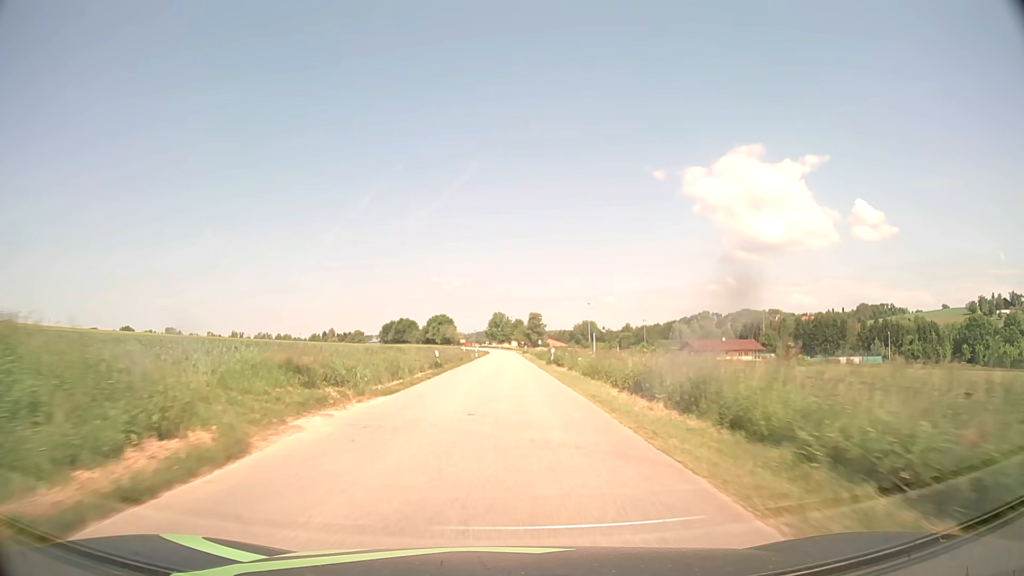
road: tertiary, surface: asphalt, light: Day
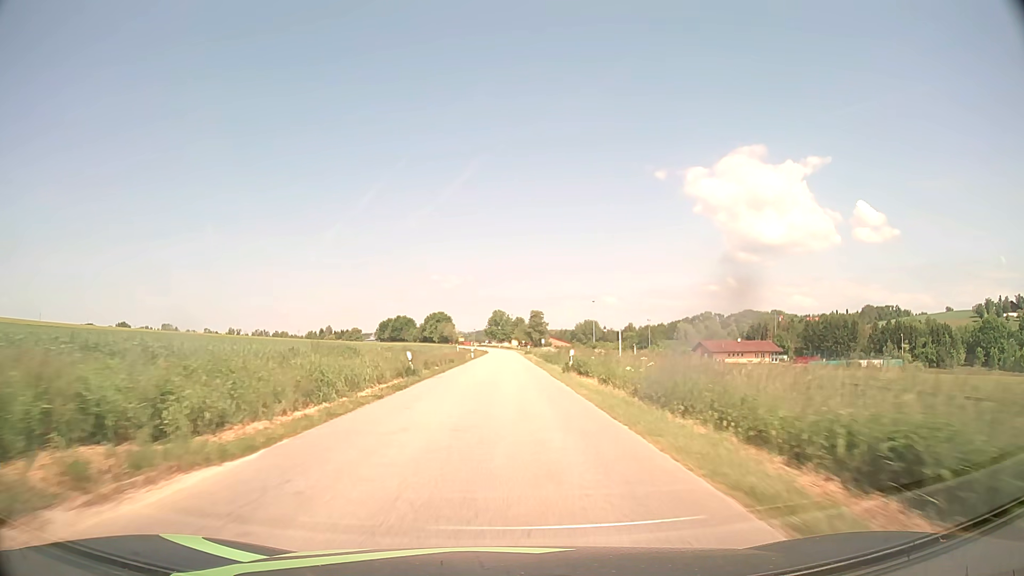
(0.0, +10.8) m; 0°
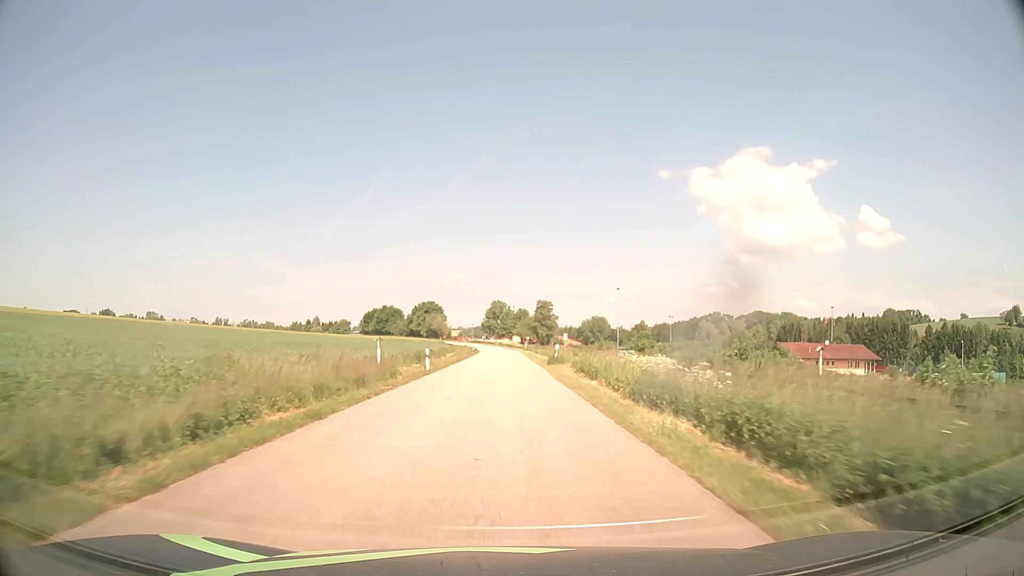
(+0.1, +43.3) m; 0°
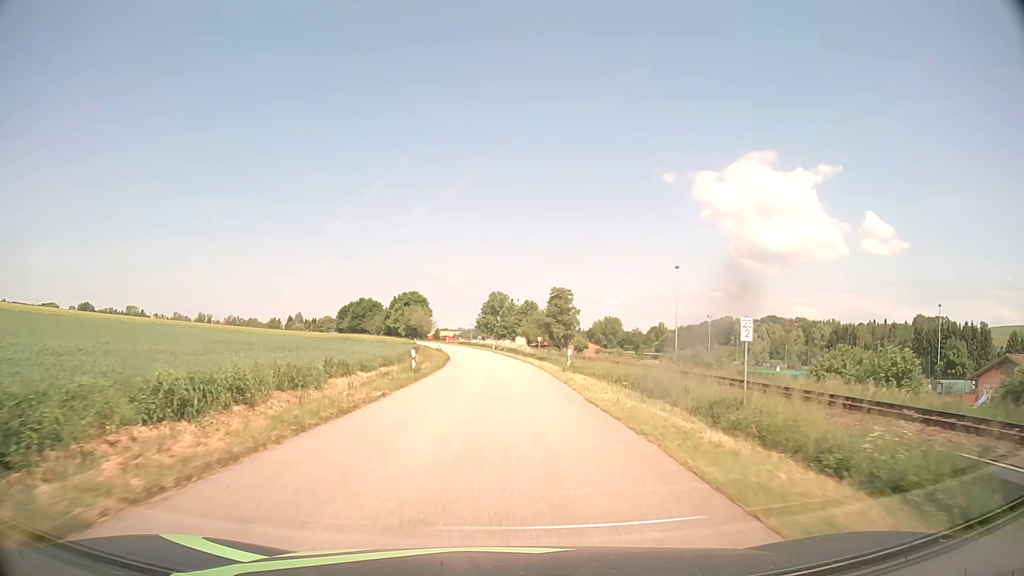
(0.0, +54.0) m; 0°
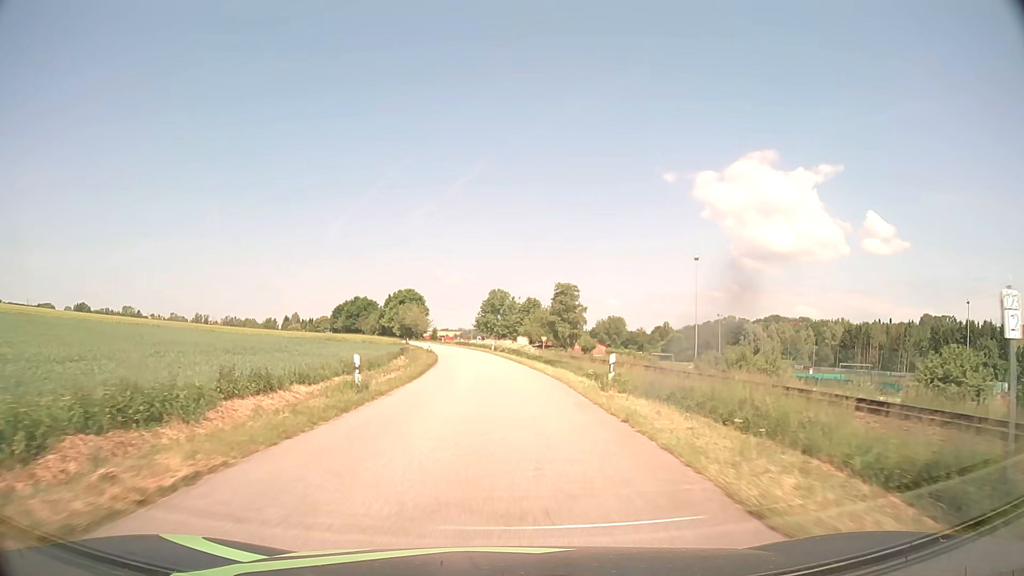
(0.0, +10.8) m; 0°
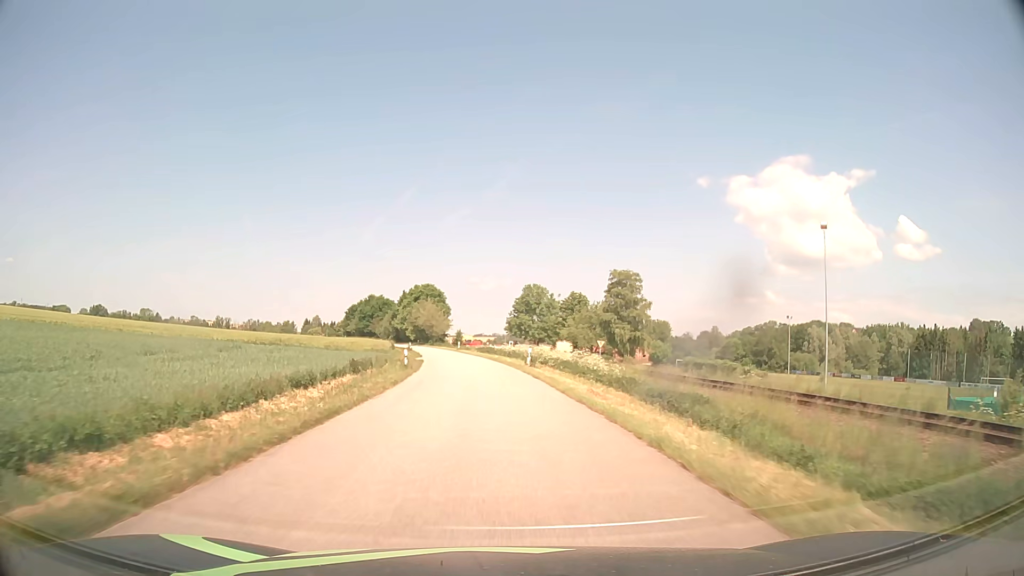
(-0.5, +32.3) m; -3°
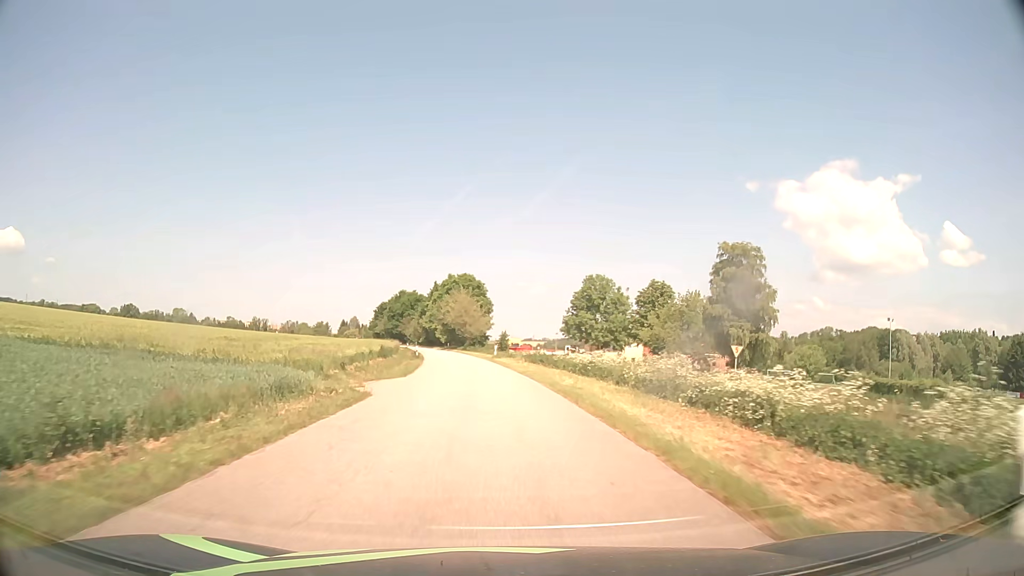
(-1.1, +32.2) m; -4°
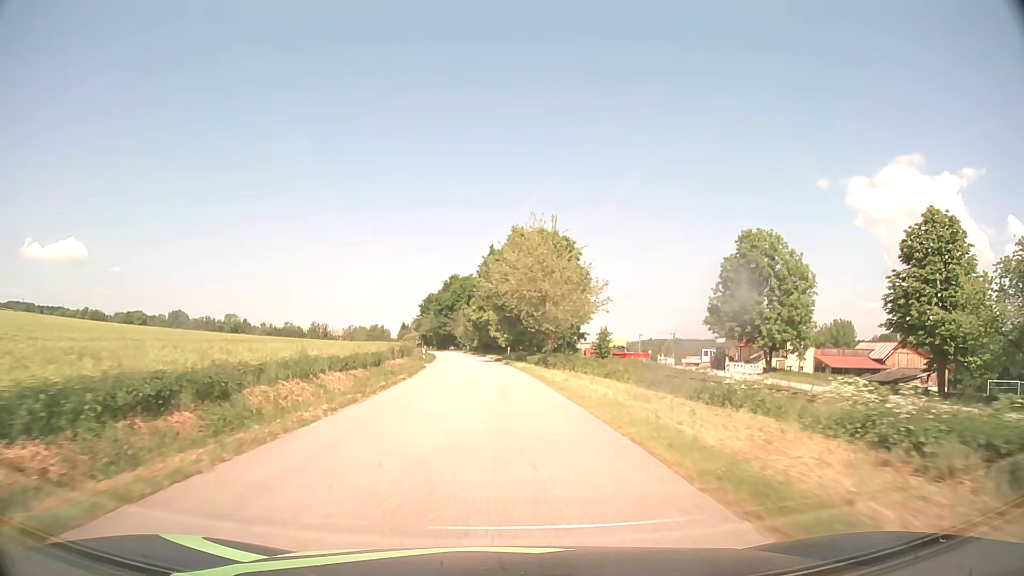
(-3.0, +53.5) m; -6°
(0, +10) (0, +20) (-1, +30) (-2, +40) (-2, +50) (-3, +60) (-4, +70) (-6, +80) (-7, +90) (-8, +100) m
